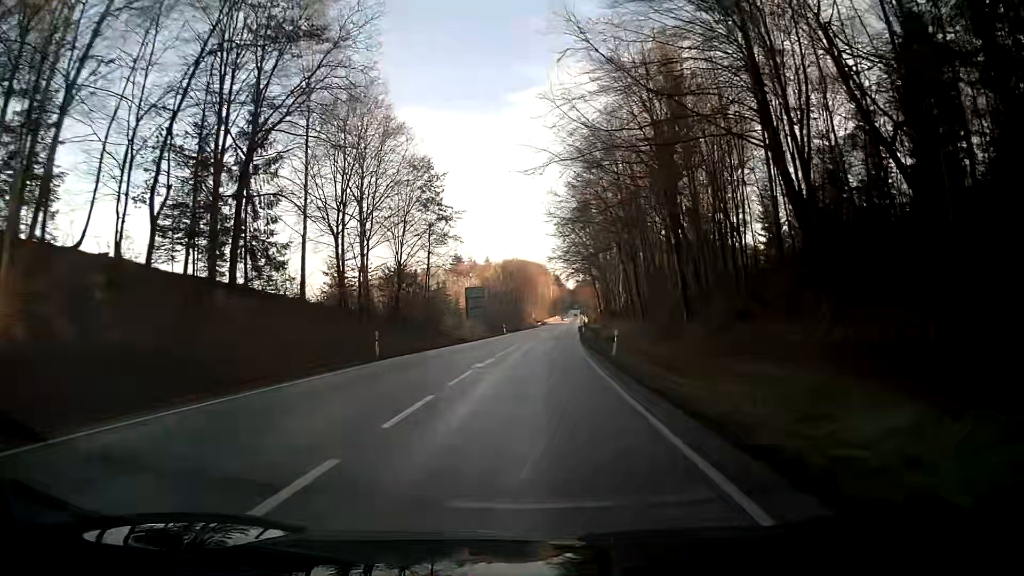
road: primary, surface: asphalt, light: Day
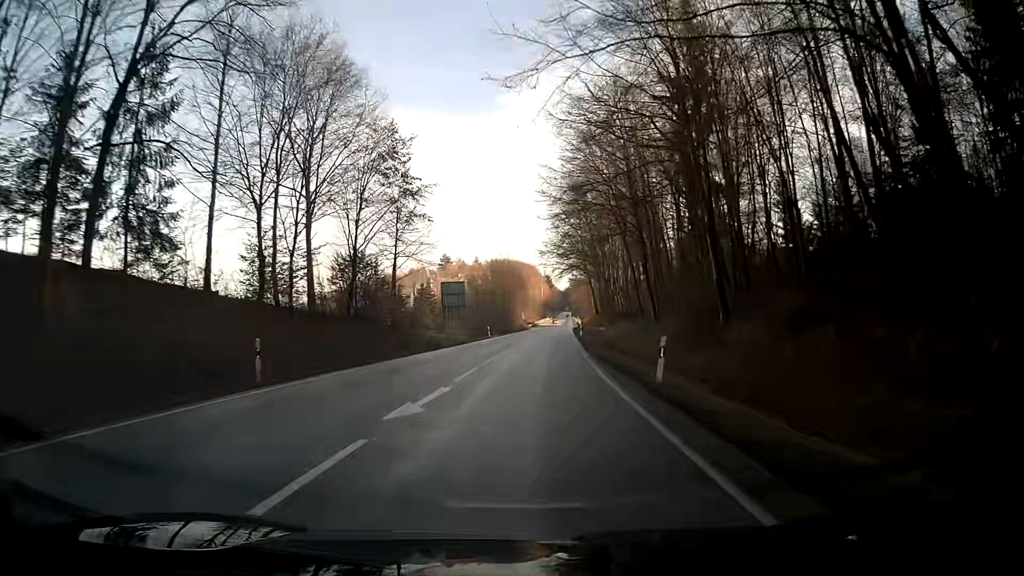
(+0.1, +10.9) m; +1°
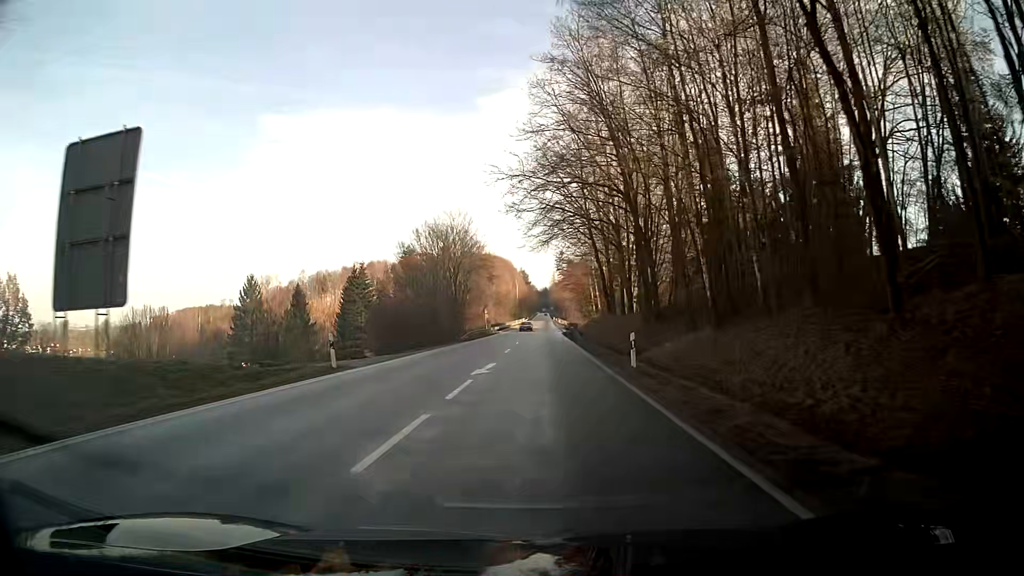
(+0.9, +45.9) m; +2°
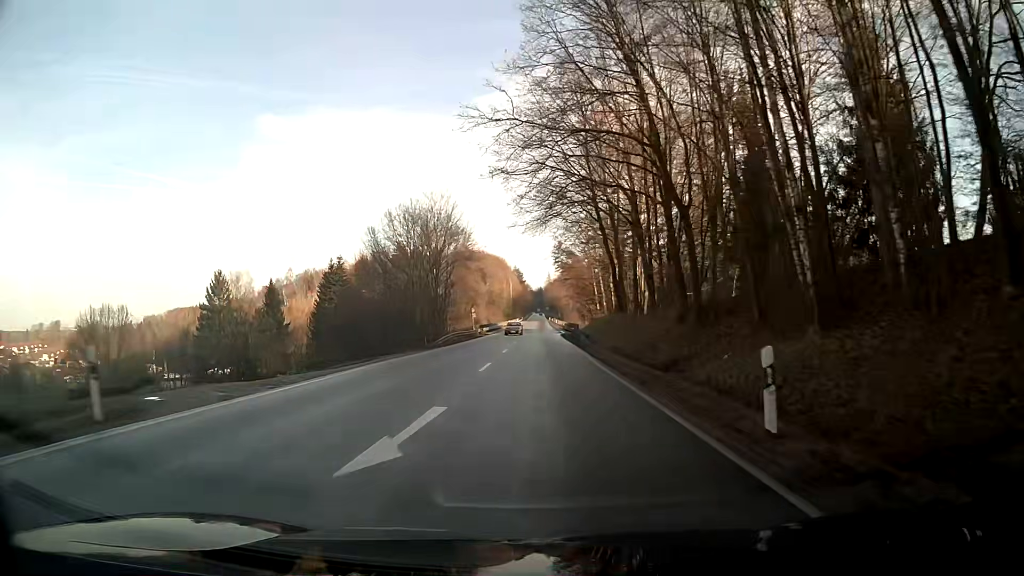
(0.0, +11.8) m; 0°
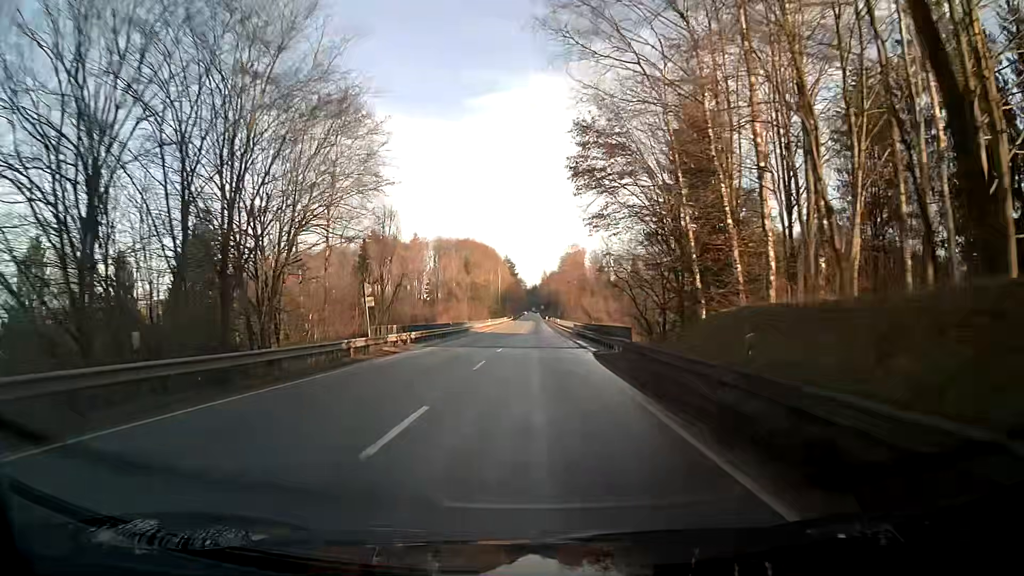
(+0.4, +48.1) m; 0°
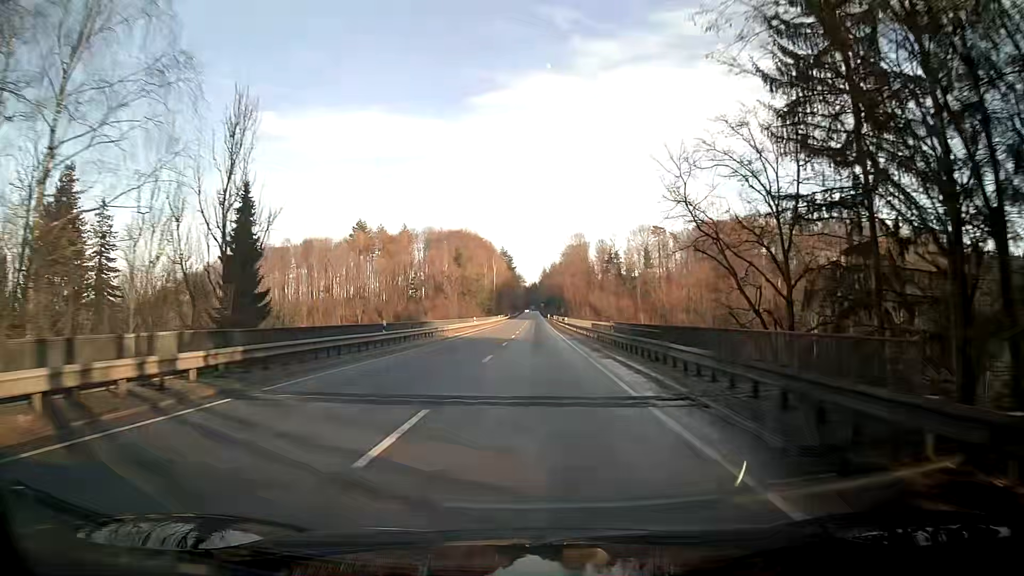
(0.0, +24.4) m; 0°
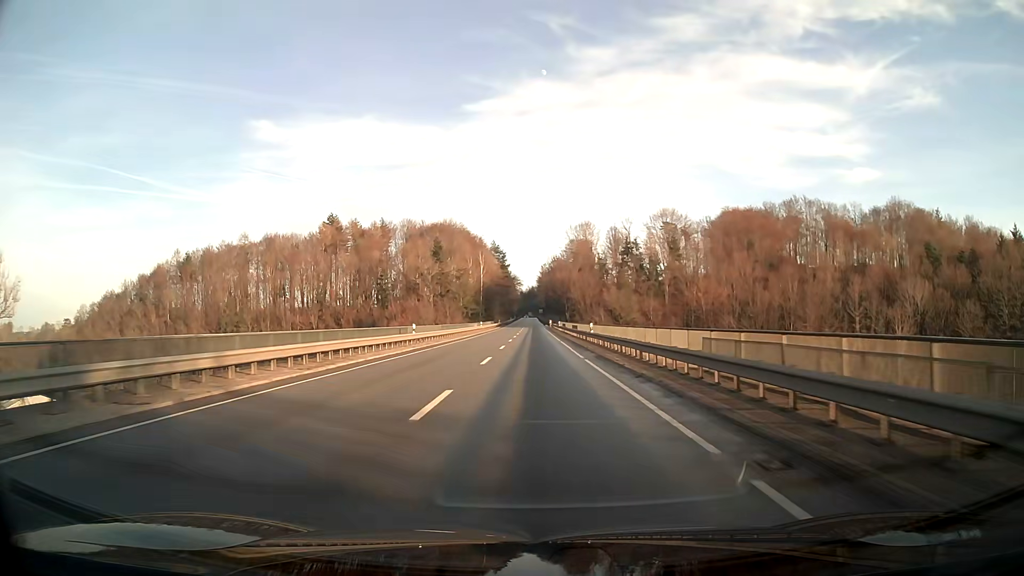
(+0.1, +36.9) m; 0°
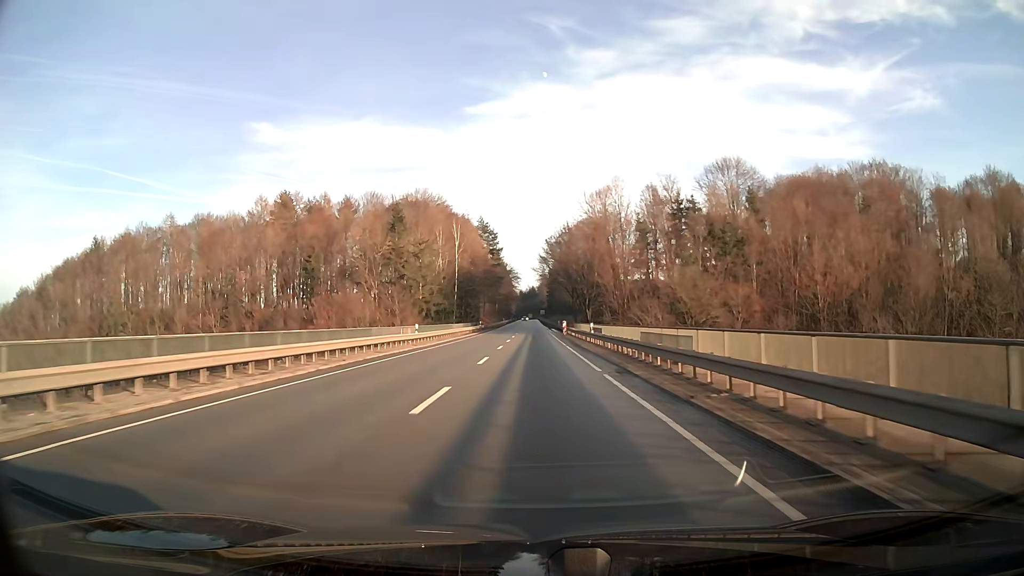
(0.0, +49.5) m; 0°
